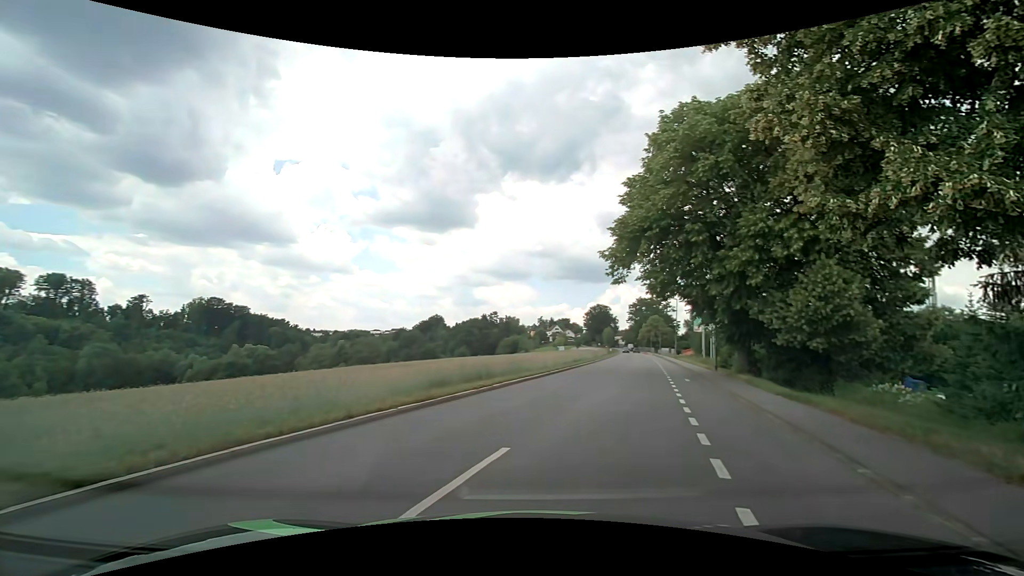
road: tertiary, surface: asphalt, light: Day
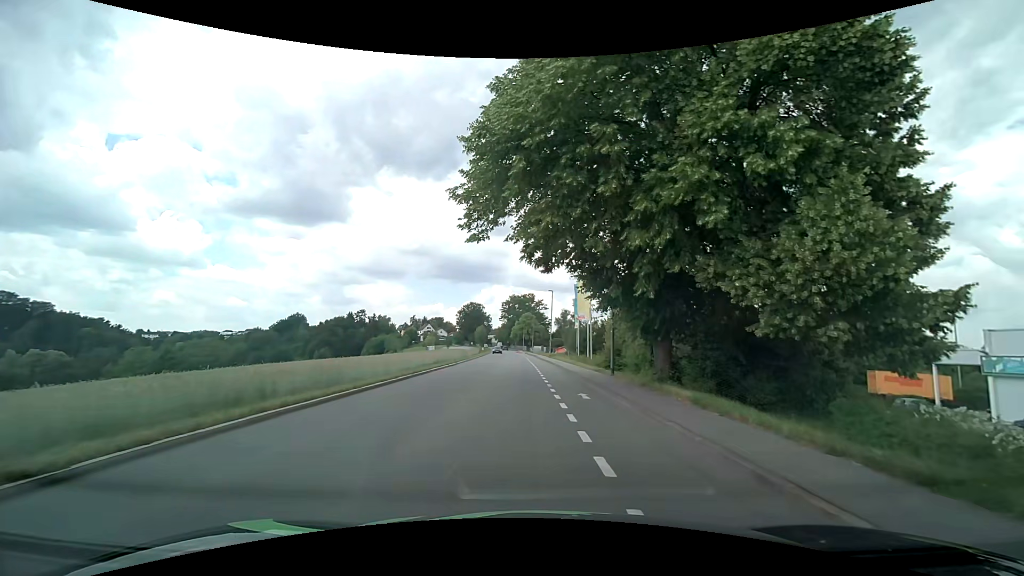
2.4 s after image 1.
(+2.0, +10.7) m; +15°
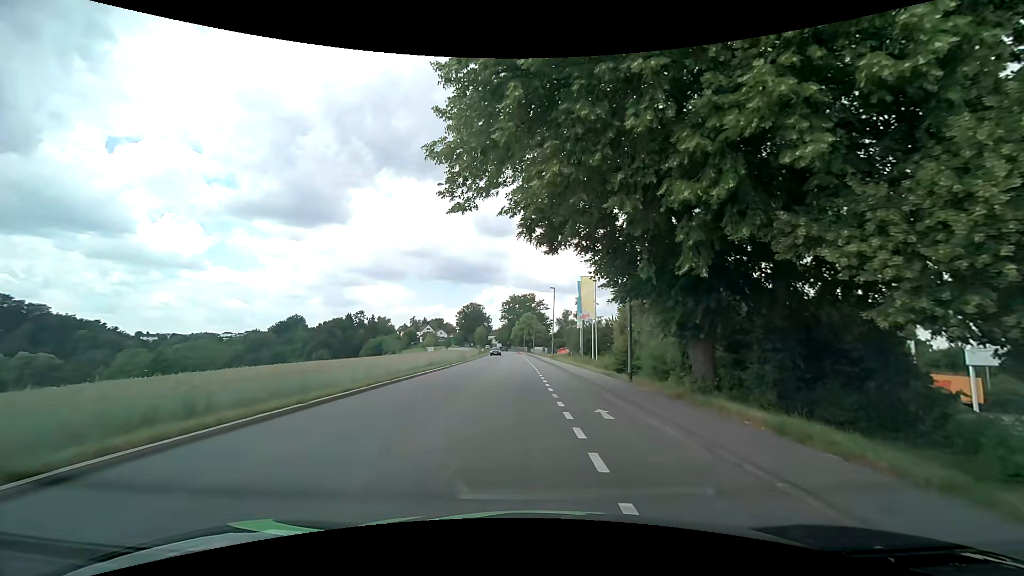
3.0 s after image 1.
(0.0, +3.8) m; 0°
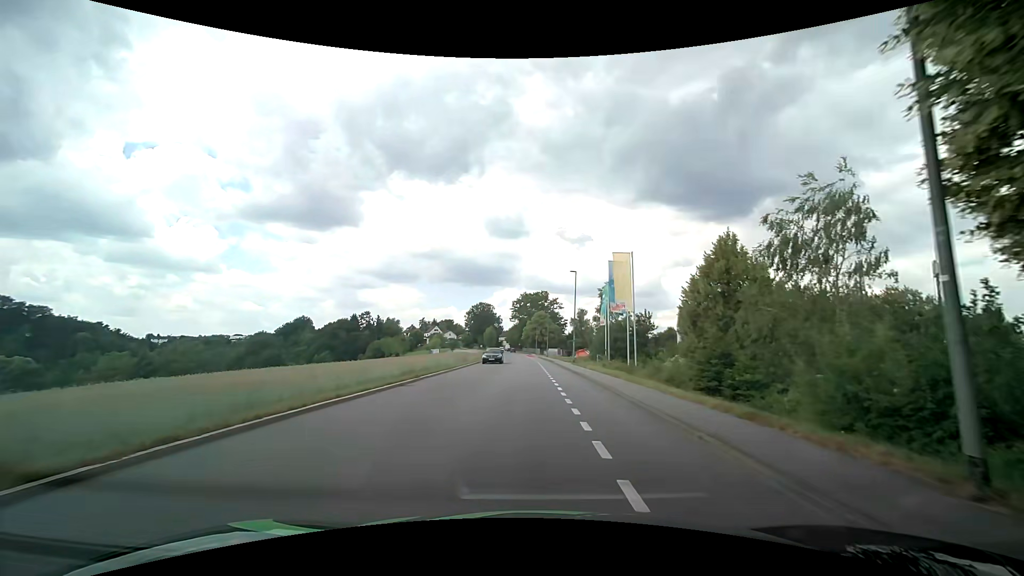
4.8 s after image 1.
(-0.2, +13.6) m; -1°
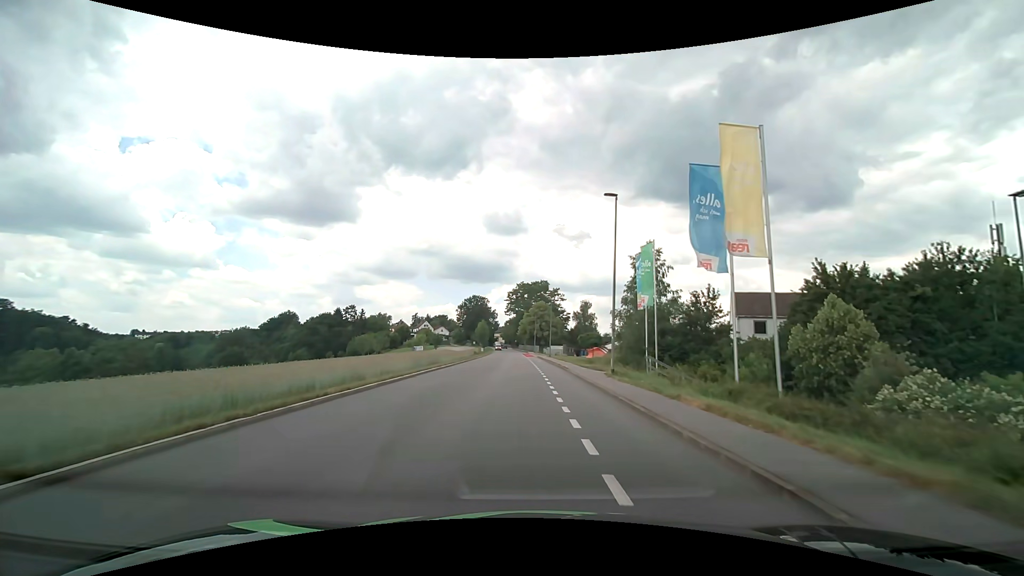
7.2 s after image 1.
(+0.1, +22.0) m; 0°
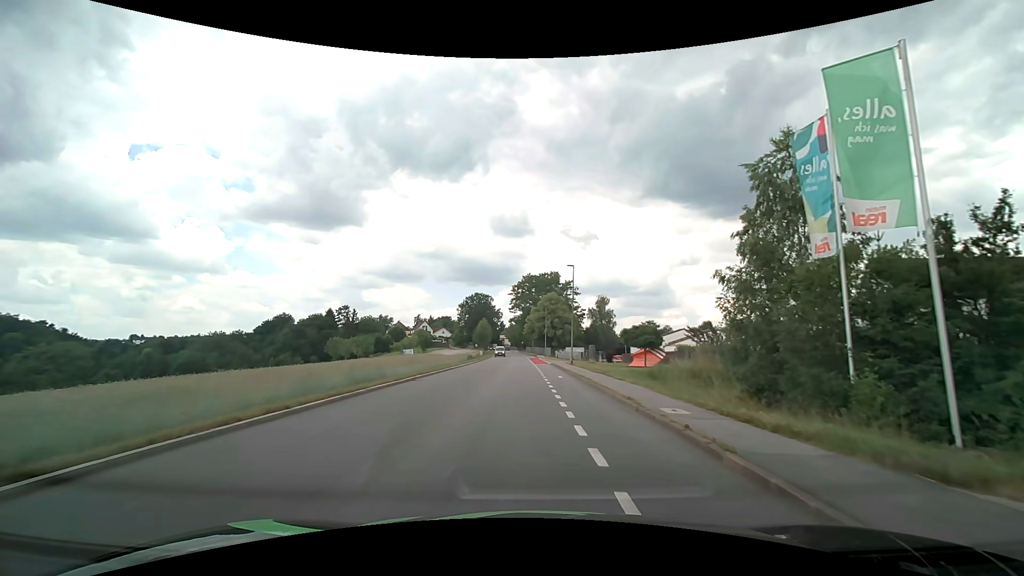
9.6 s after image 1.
(-0.2, +22.7) m; -1°
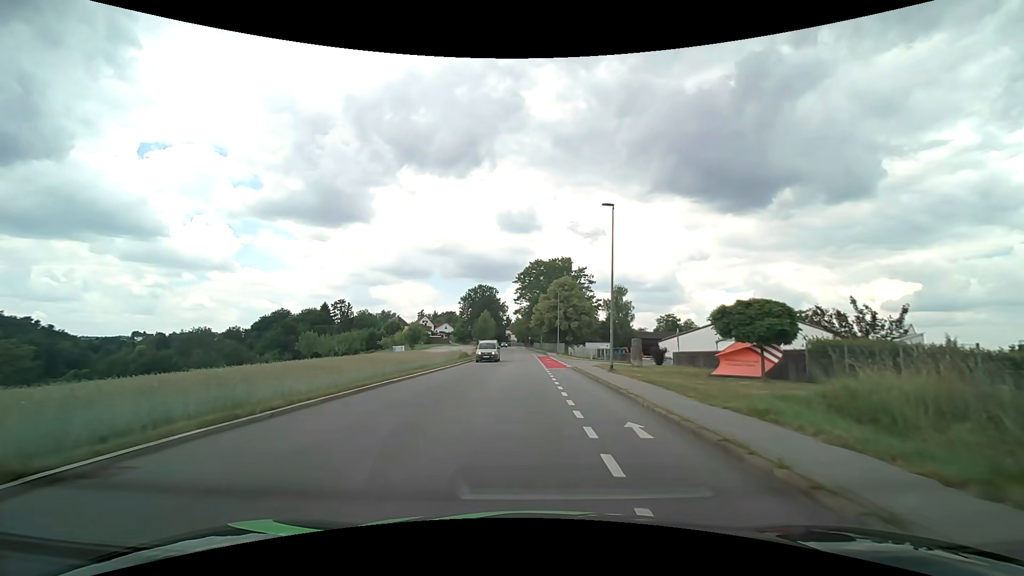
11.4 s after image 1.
(-0.1, +16.6) m; -1°
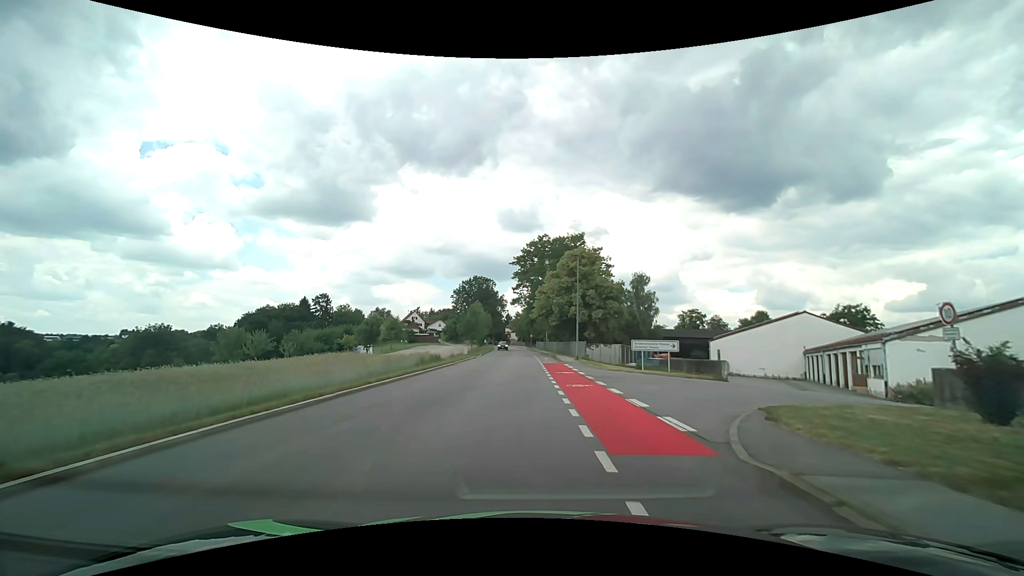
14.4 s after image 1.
(0.0, +23.9) m; -1°
(0, +10) (0, +20) (0, +30) (0, +40) (0, +50) (-1, +60) (-1, +70) (-1, +80) (-2, +90) (-2, +100) m
